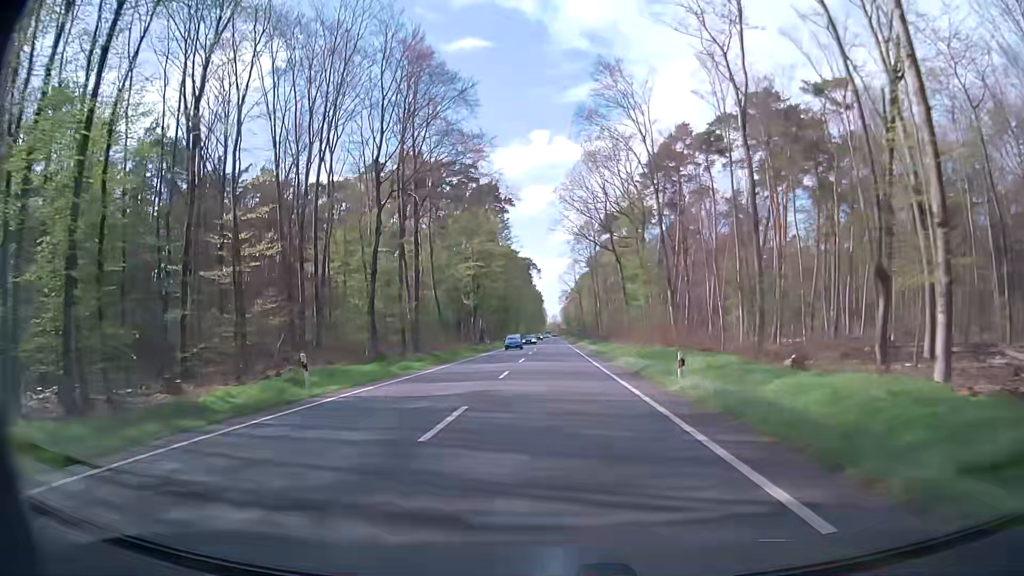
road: primary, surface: asphalt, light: Day
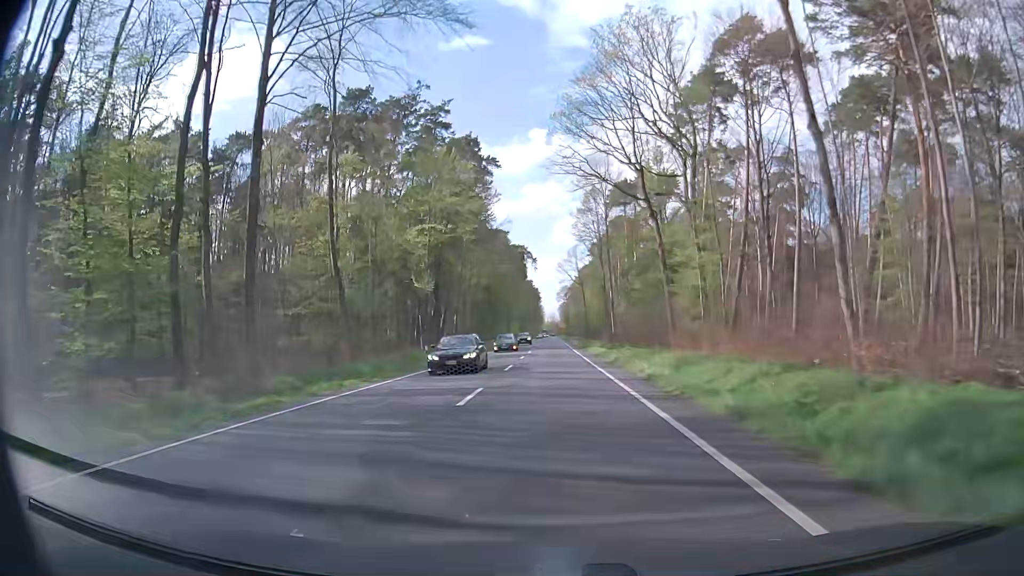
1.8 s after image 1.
(+0.2, +32.3) m; 0°
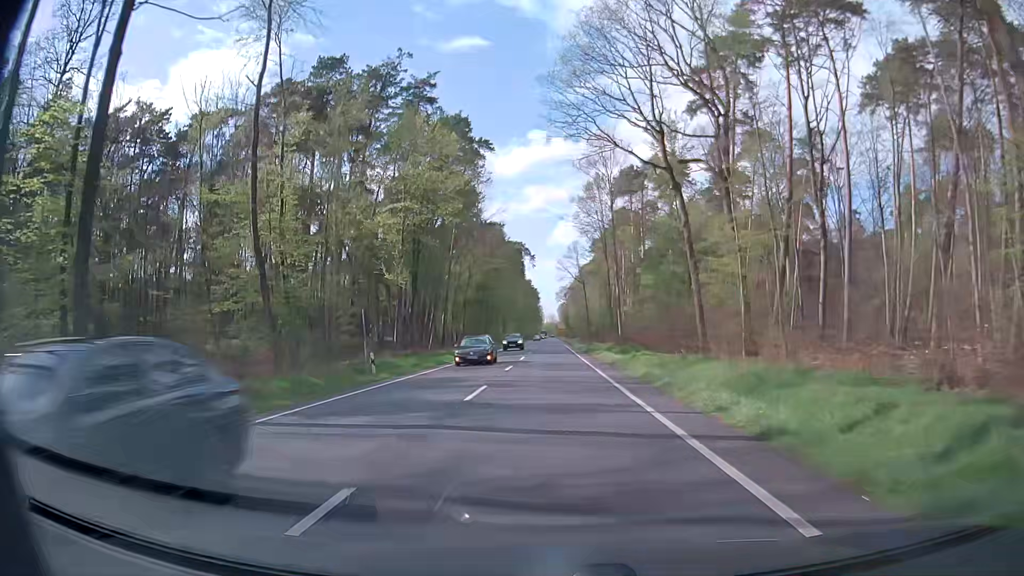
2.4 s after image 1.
(0.0, +10.8) m; +1°
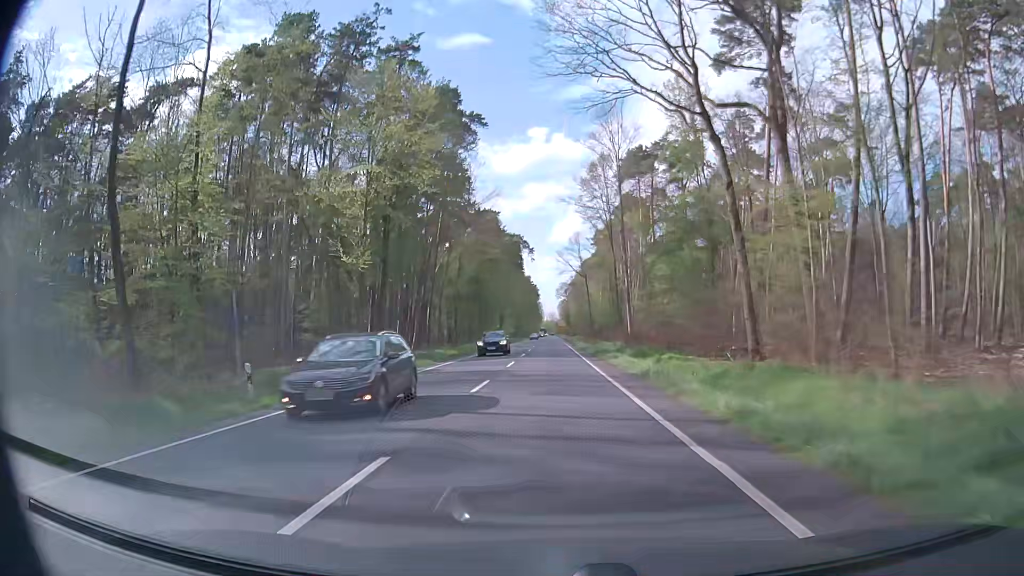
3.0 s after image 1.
(-0.1, +10.8) m; -1°
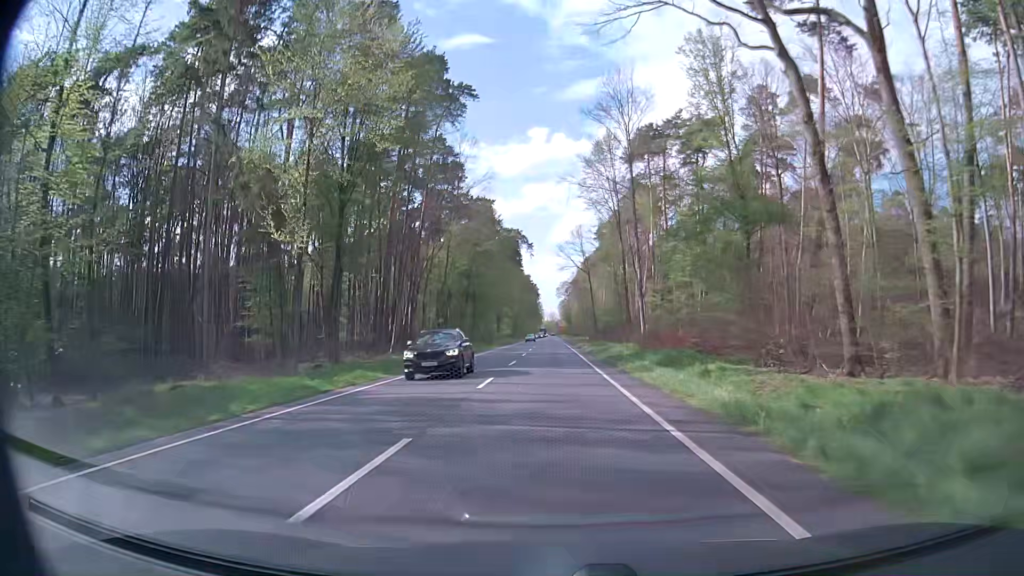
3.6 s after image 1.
(0.0, +10.8) m; 0°
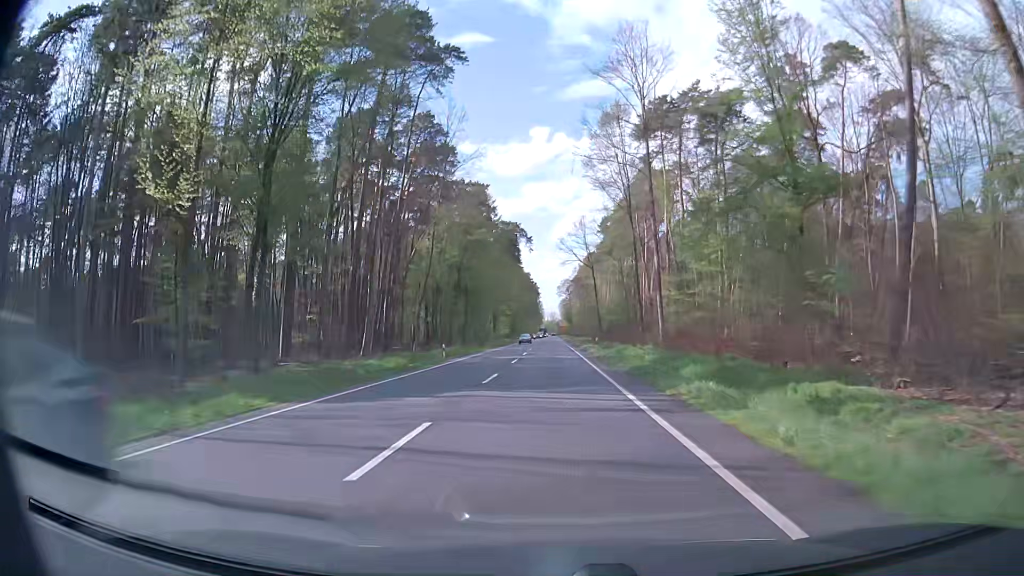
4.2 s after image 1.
(0.0, +10.8) m; 0°
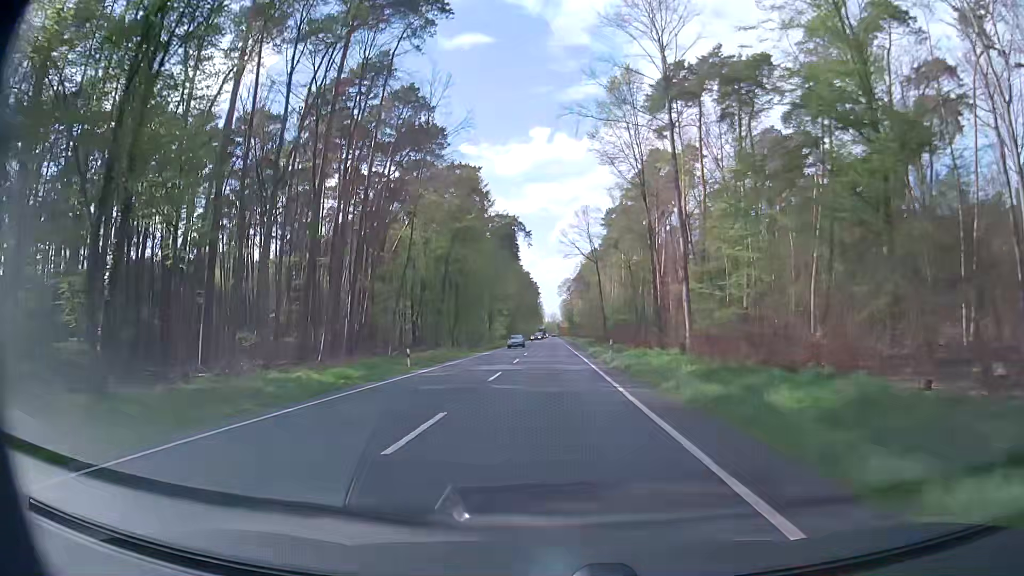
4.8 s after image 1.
(+0.1, +10.8) m; 0°
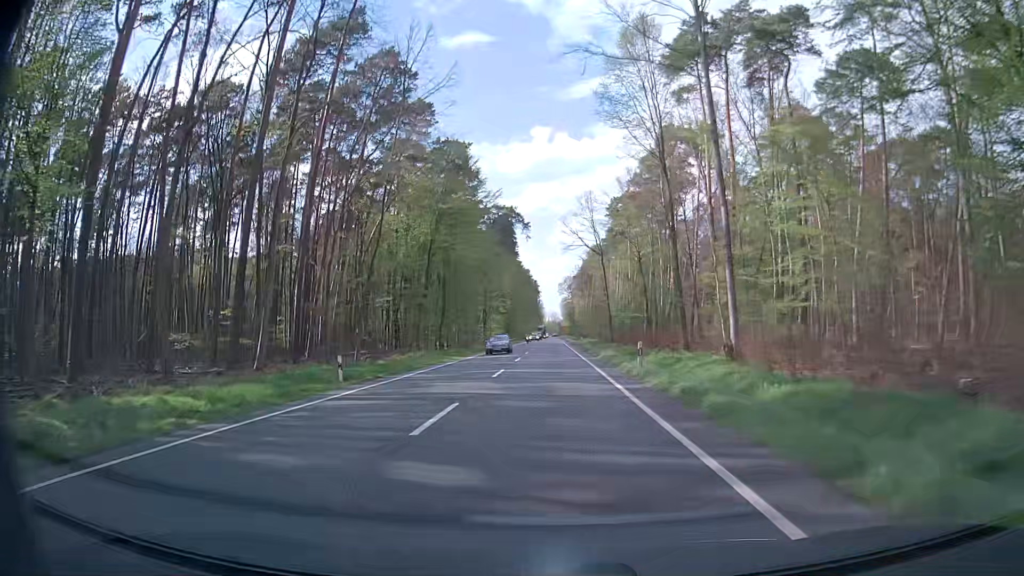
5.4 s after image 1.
(-0.1, +10.8) m; -1°
(0, +10) (0, +20) (0, +30) (0, +40) (0, +50) (0, +60) (+1, +70) (+1, +80) (+1, +90) (+1, +100) m
